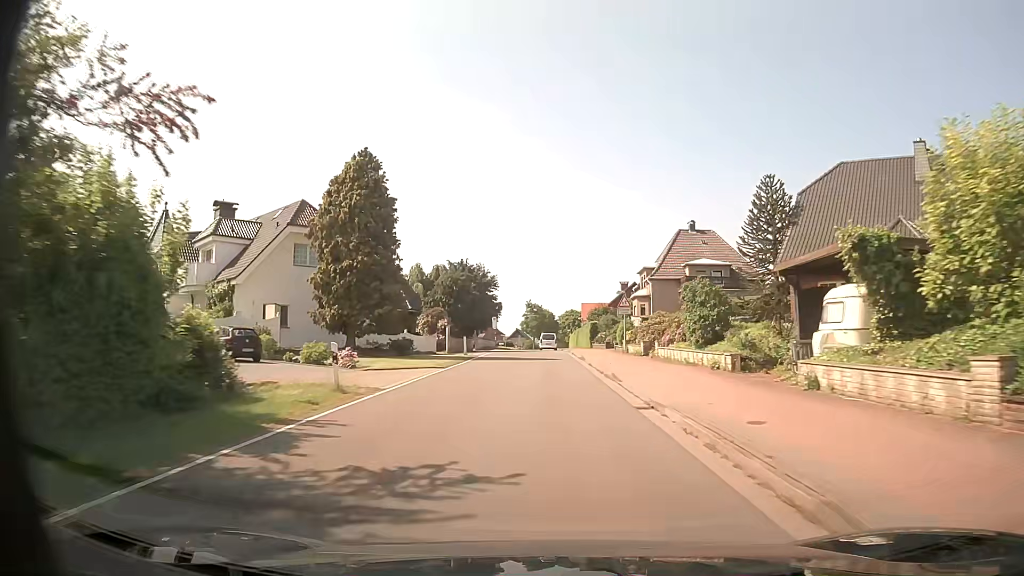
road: tertiary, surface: asphalt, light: Day
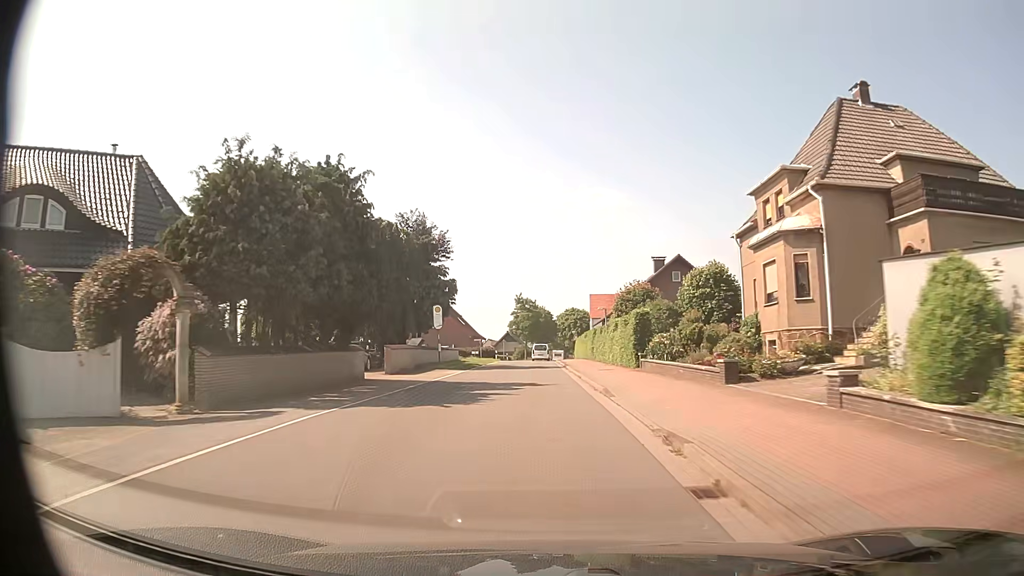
(+0.2, +36.7) m; 0°
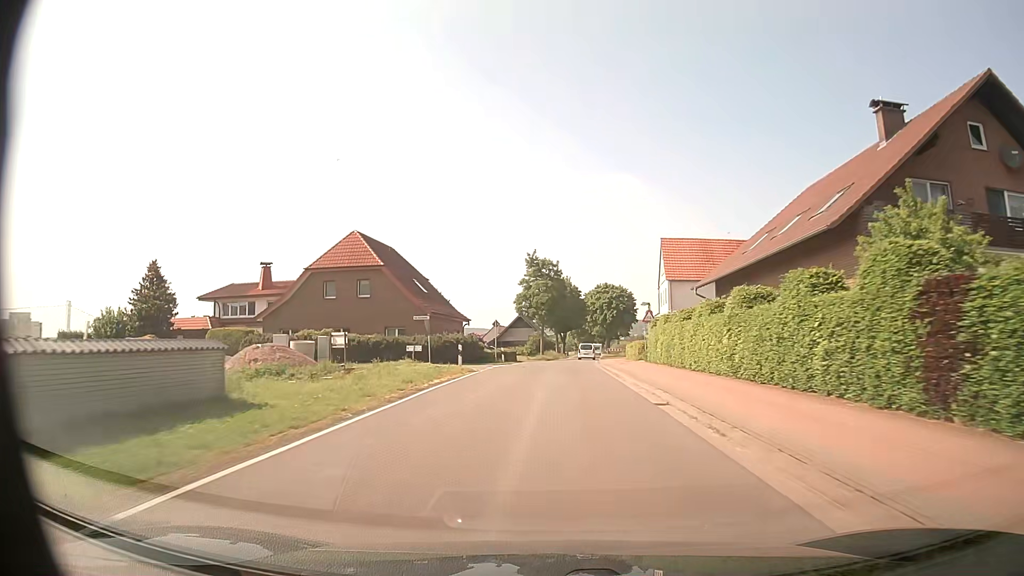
(-1.1, +46.0) m; -2°
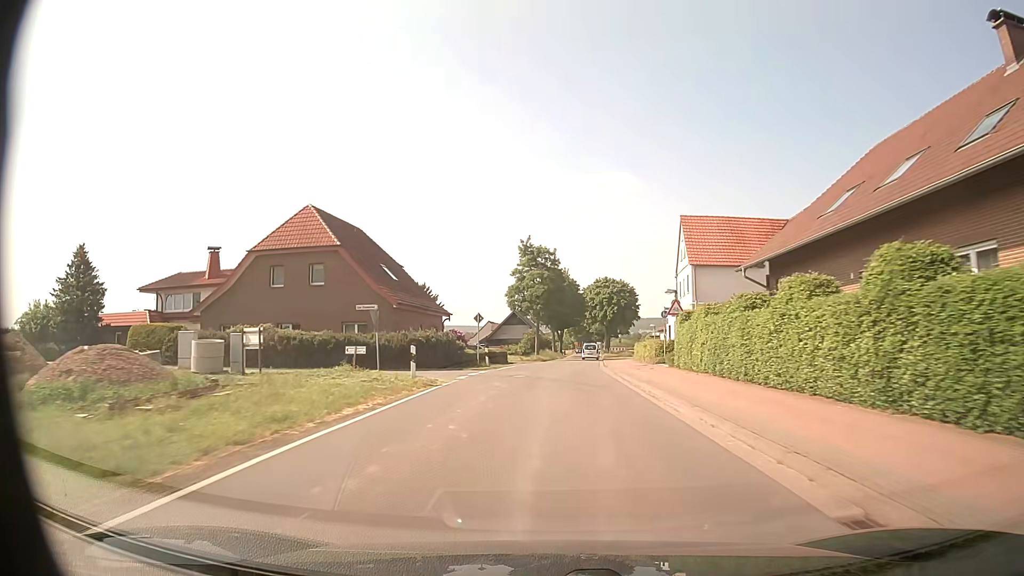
(0.0, +9.3) m; +1°
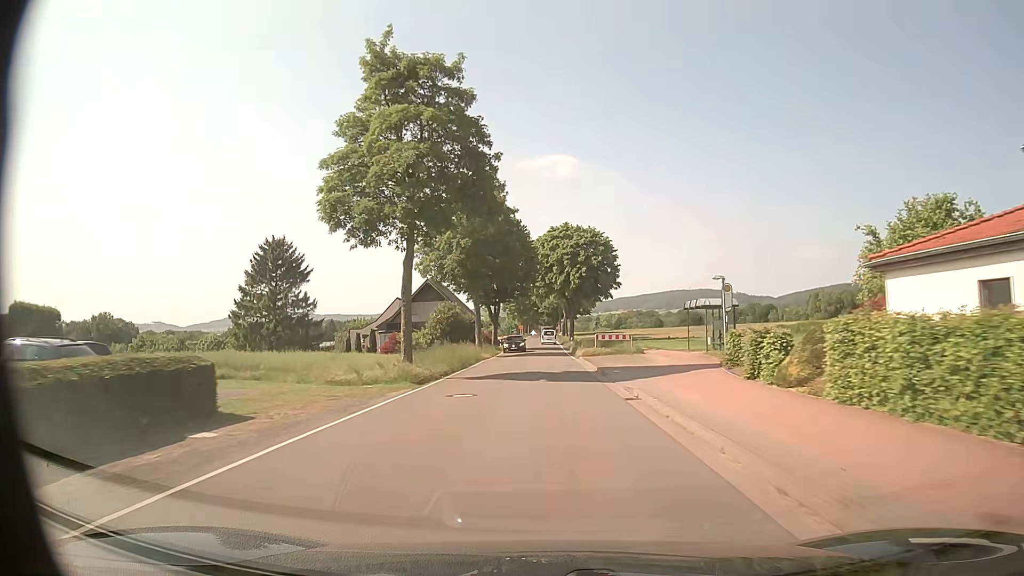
(+1.8, +46.9) m; +4°
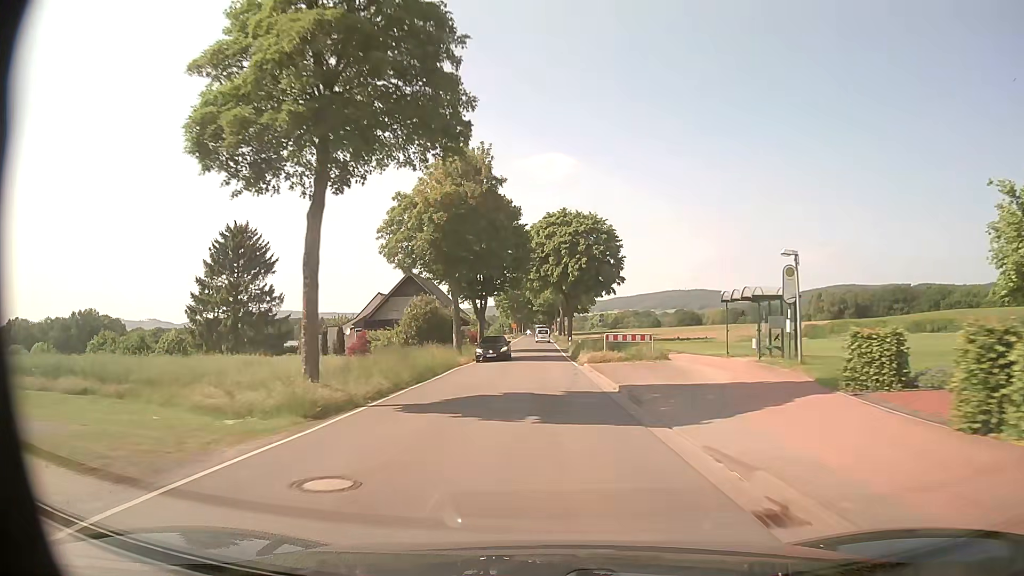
(+0.1, +9.5) m; 0°
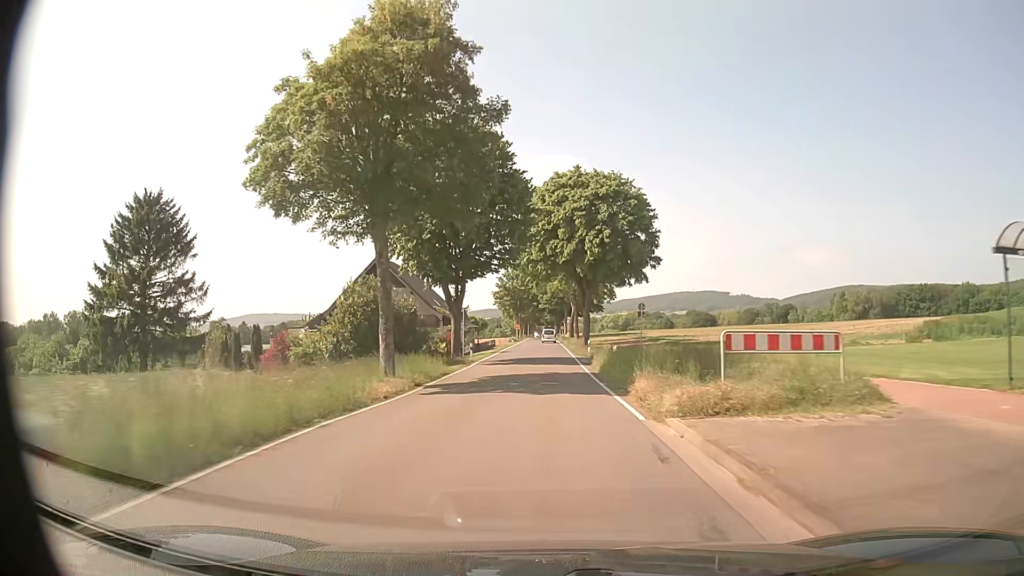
(0.0, +19.4) m; 0°
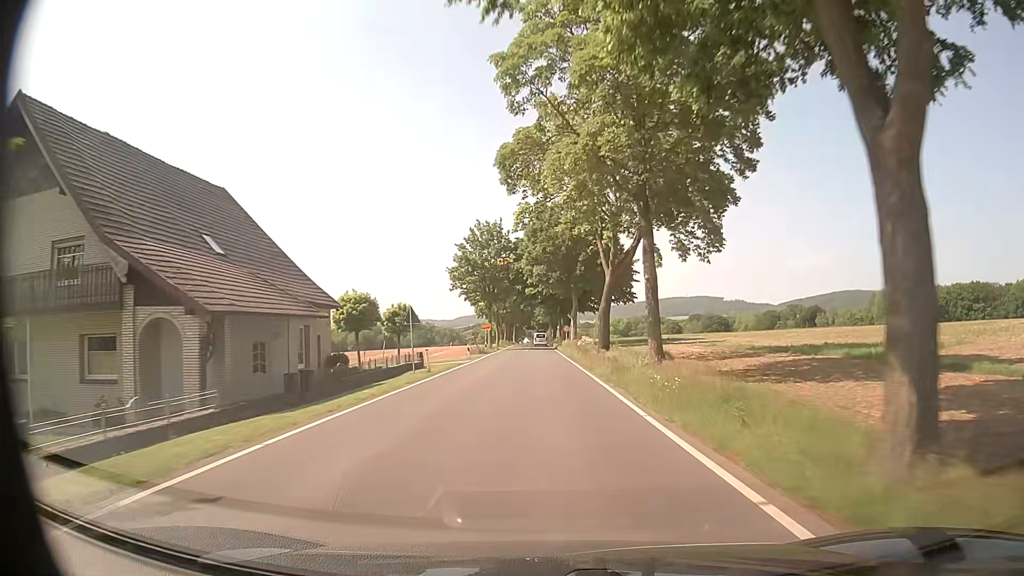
(-0.2, +50.0) m; +1°
(0, +10) (0, +20) (0, +30) (0, +40) (0, +50) (-1, +60) (-1, +70) (-1, +80) (-1, +90) (-1, +100) m
